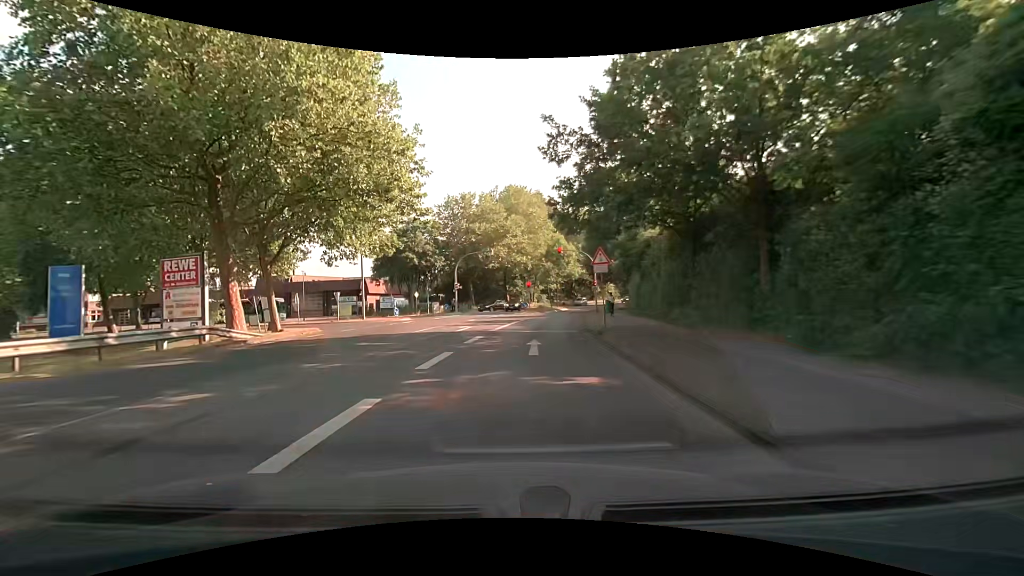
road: tertiary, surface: asphalt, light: Day
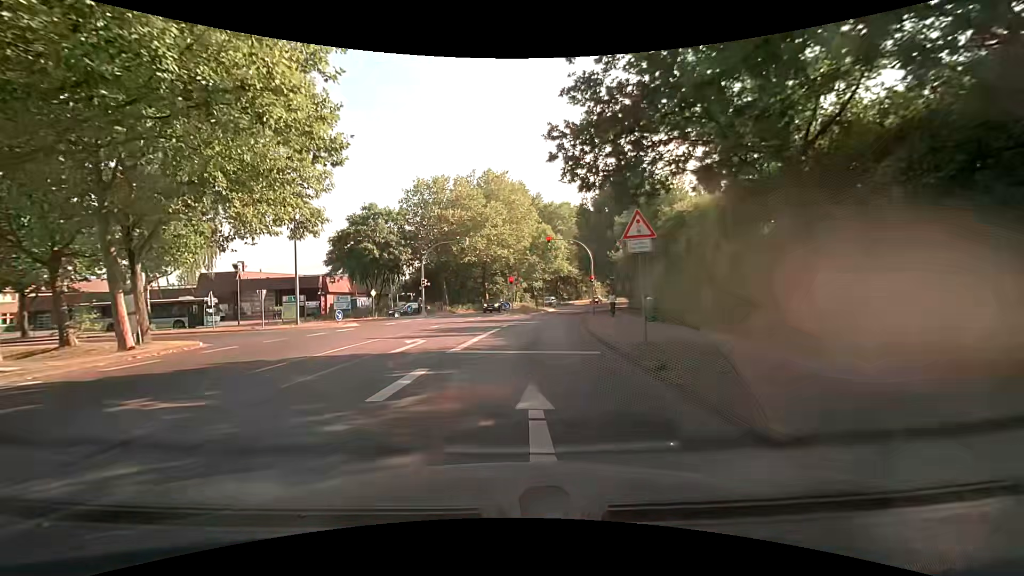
(+0.1, +8.8) m; +2°
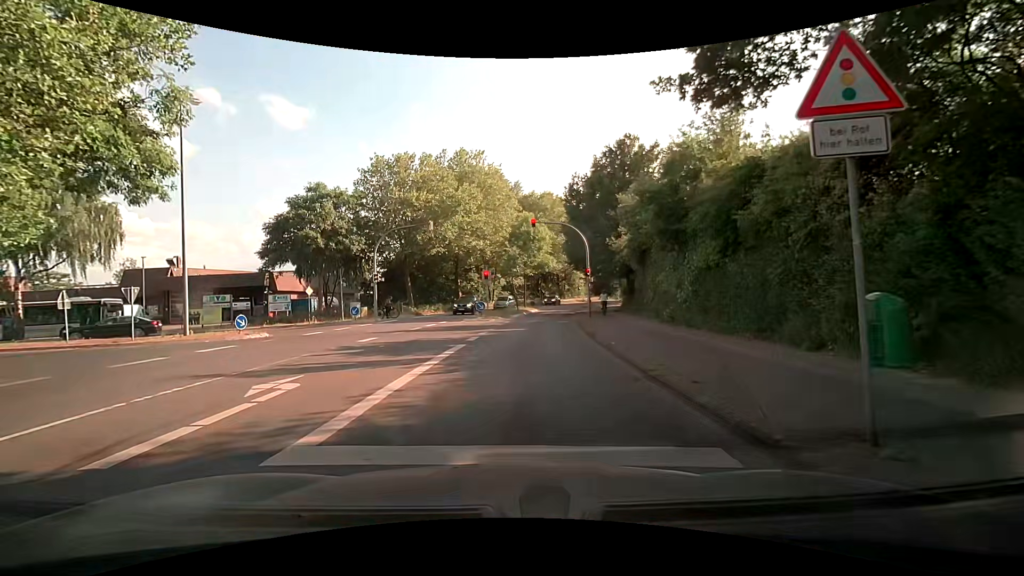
(+0.2, +8.0) m; +1°
